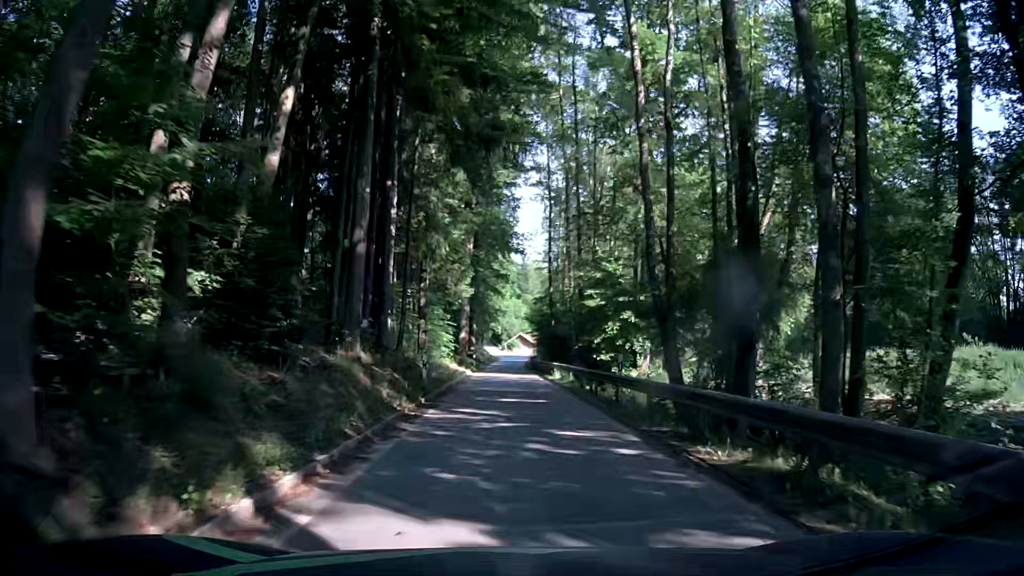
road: tertiary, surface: asphalt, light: Day
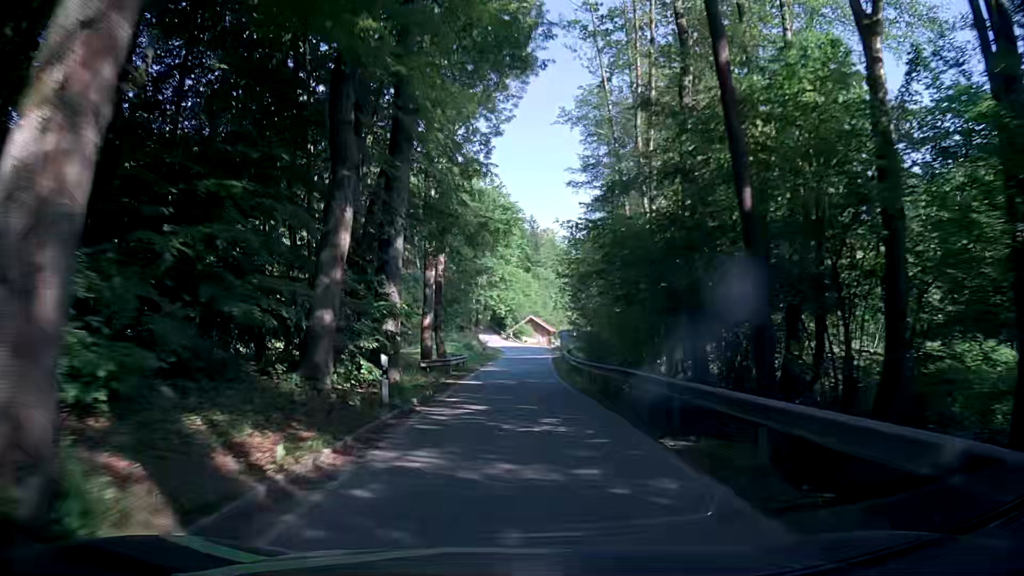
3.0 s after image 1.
(-0.6, +43.8) m; -2°
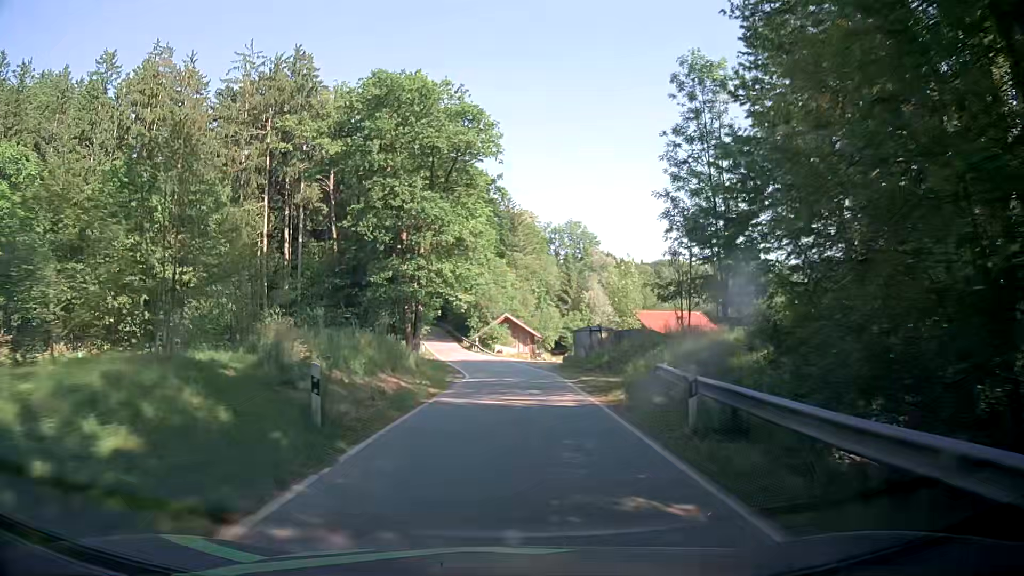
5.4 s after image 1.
(+1.3, +38.1) m; +3°
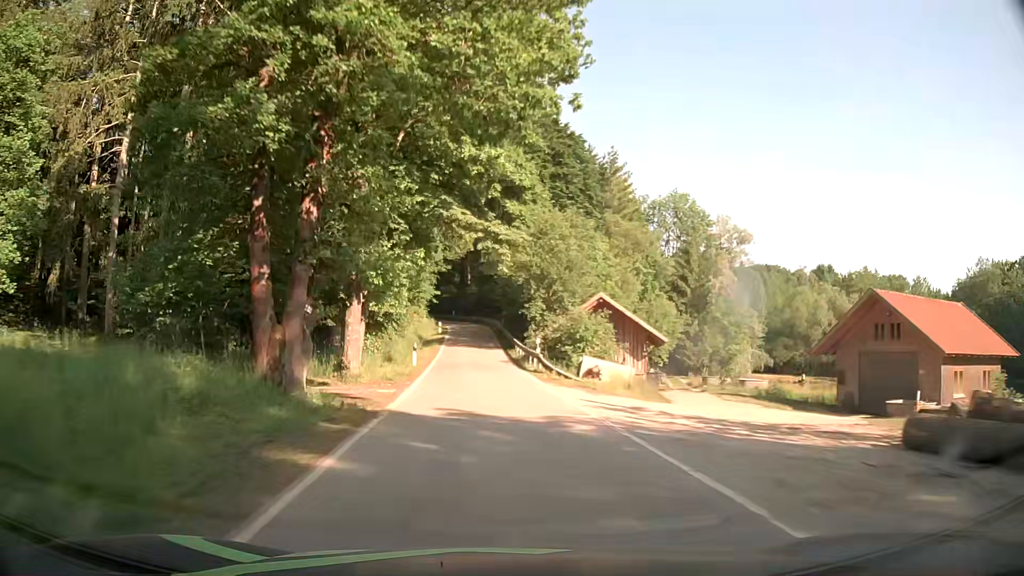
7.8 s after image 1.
(-0.4, +38.9) m; -5°
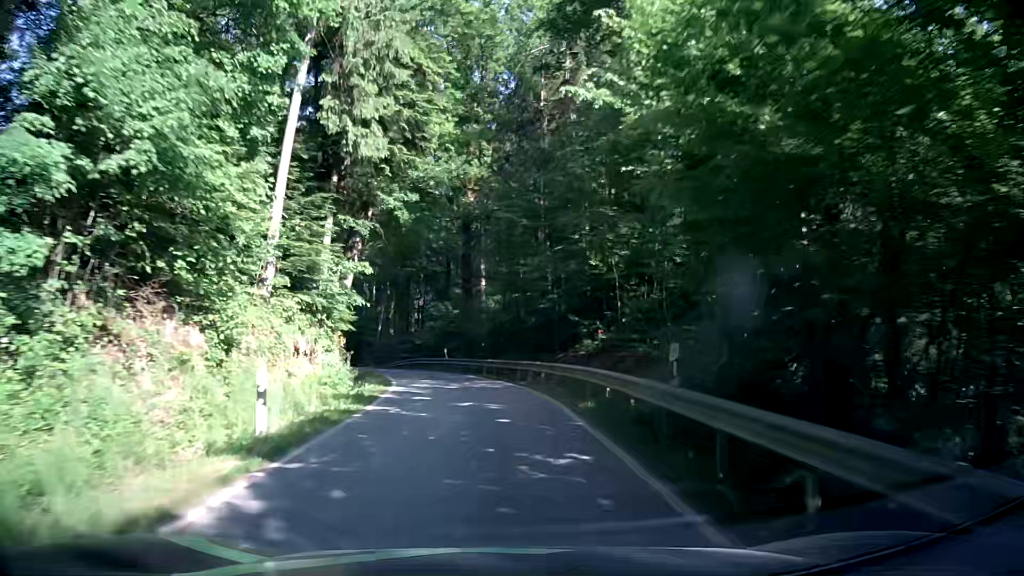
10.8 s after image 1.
(-2.8, +48.6) m; -3°
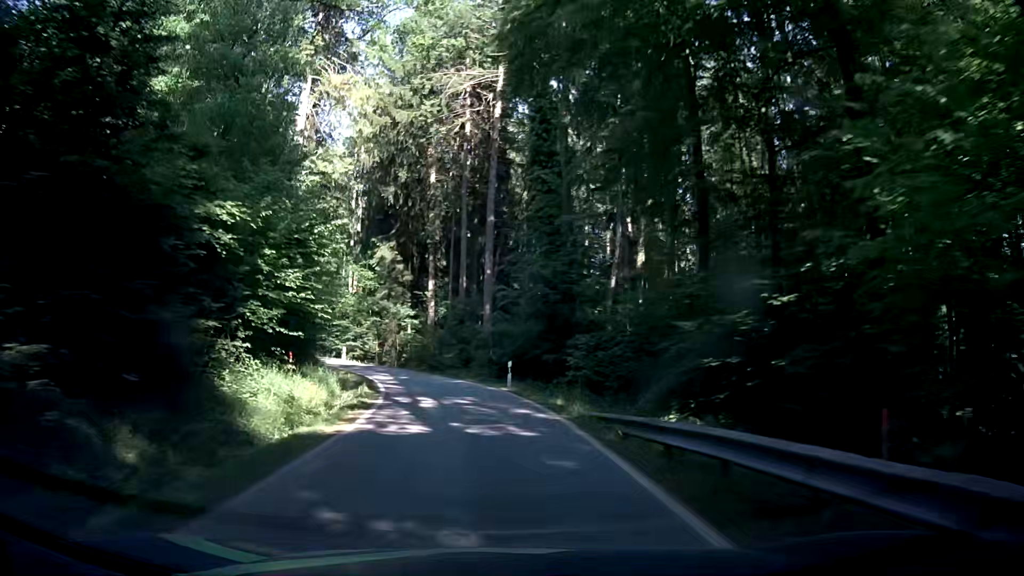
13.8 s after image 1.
(-6.0, +42.9) m; -19°
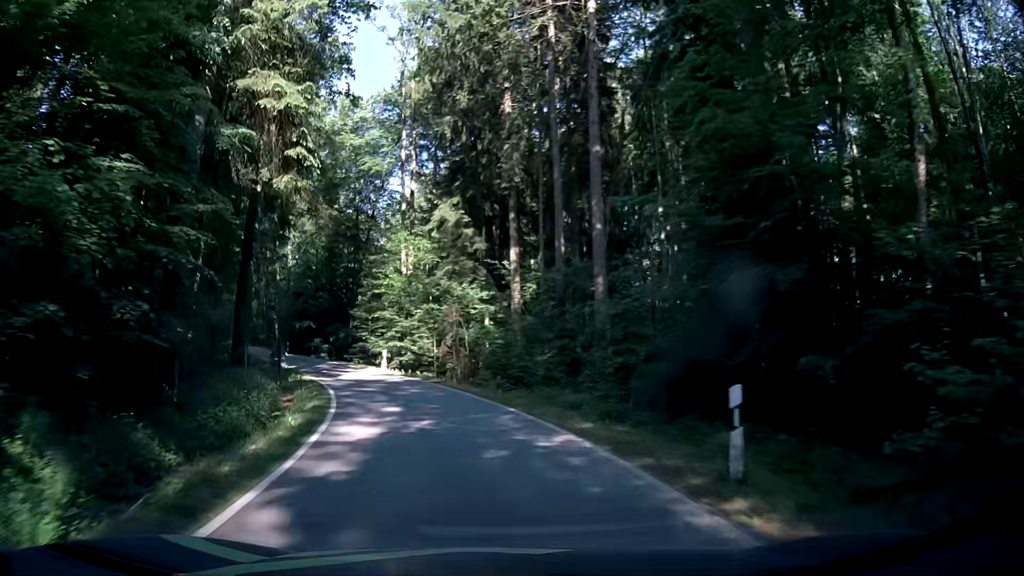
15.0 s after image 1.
(-1.2, +17.6) m; -8°
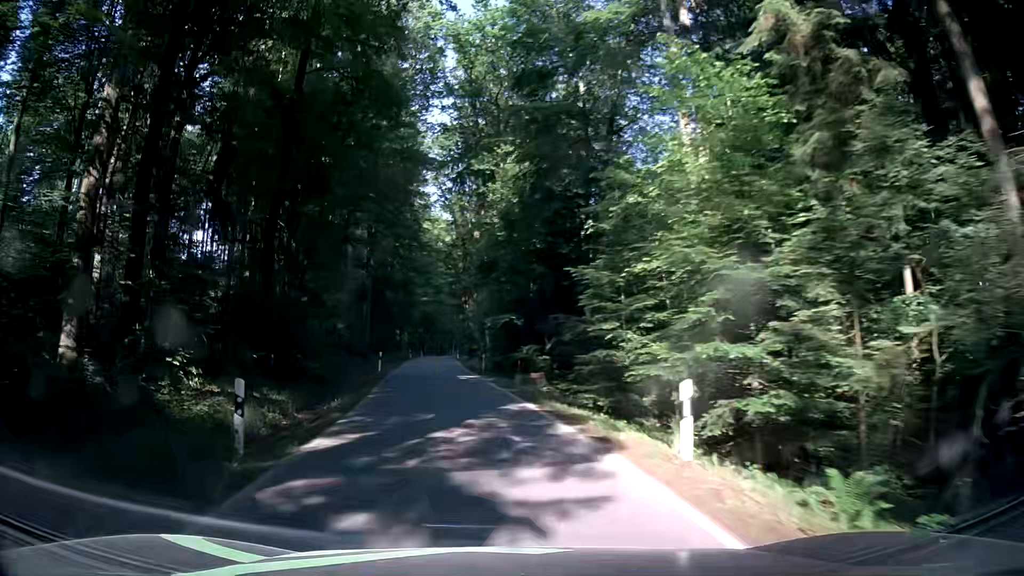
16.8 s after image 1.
(-4.4, +25.6) m; -20°
(-1, +10) (-2, +20) (-4, +30) (-5, +40) (-7, +49) (-9, +59) (-11, +69) (-12, +79) (-14, +89) (-15, +99) m
